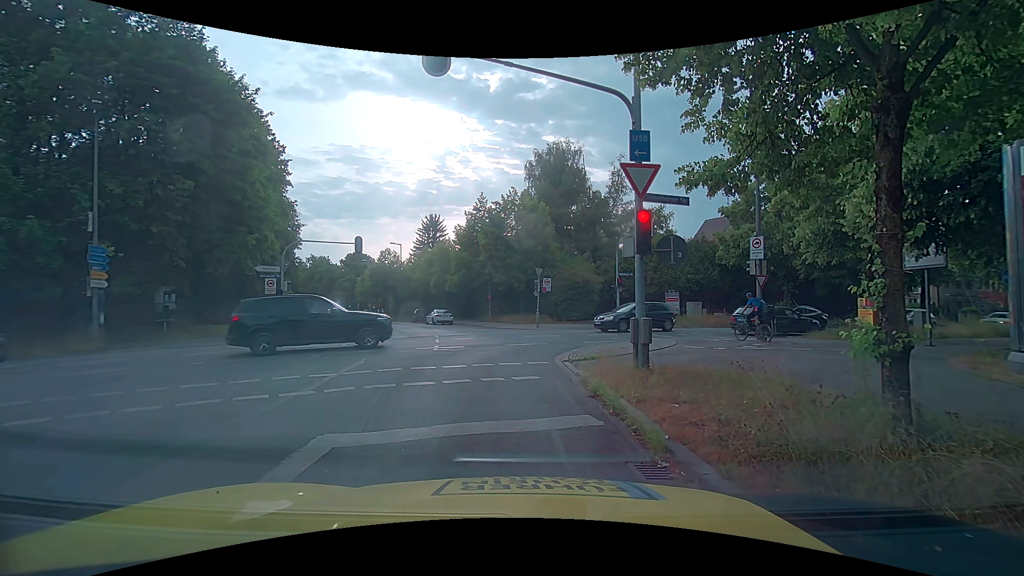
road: tertiary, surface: asphalt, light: Day
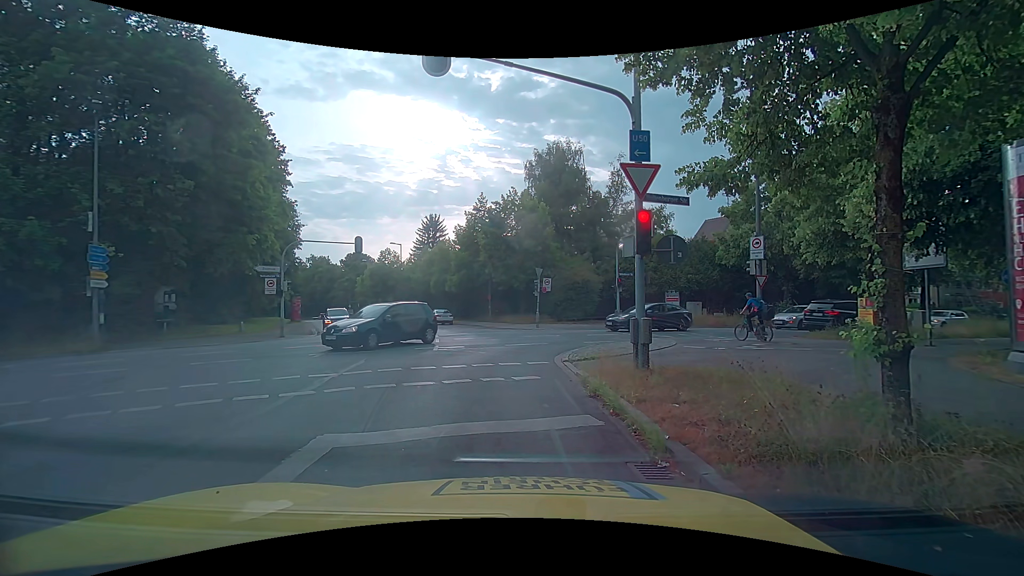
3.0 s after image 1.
(0.0, 0.0) m; 0°
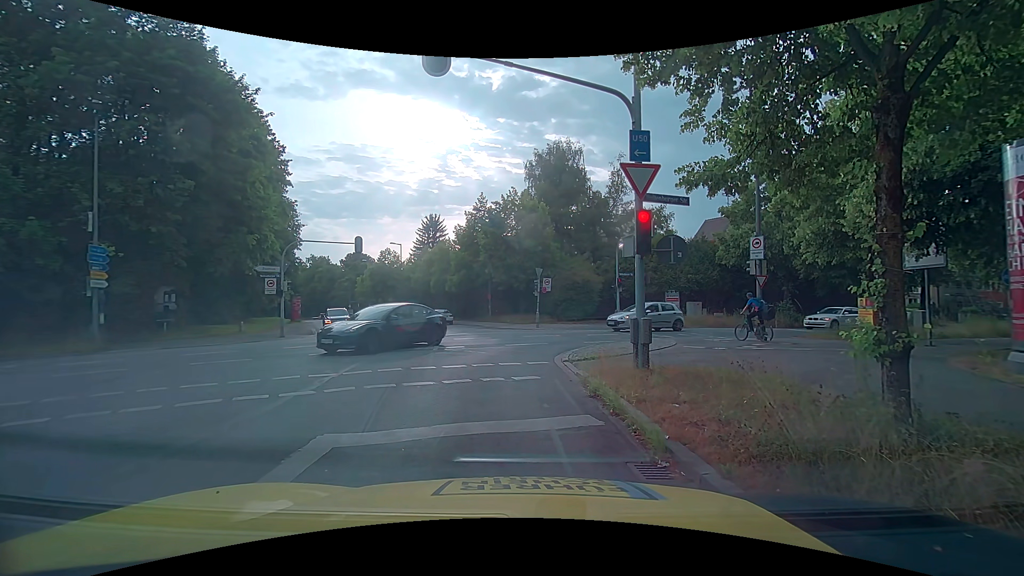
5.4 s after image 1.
(0.0, 0.0) m; 0°
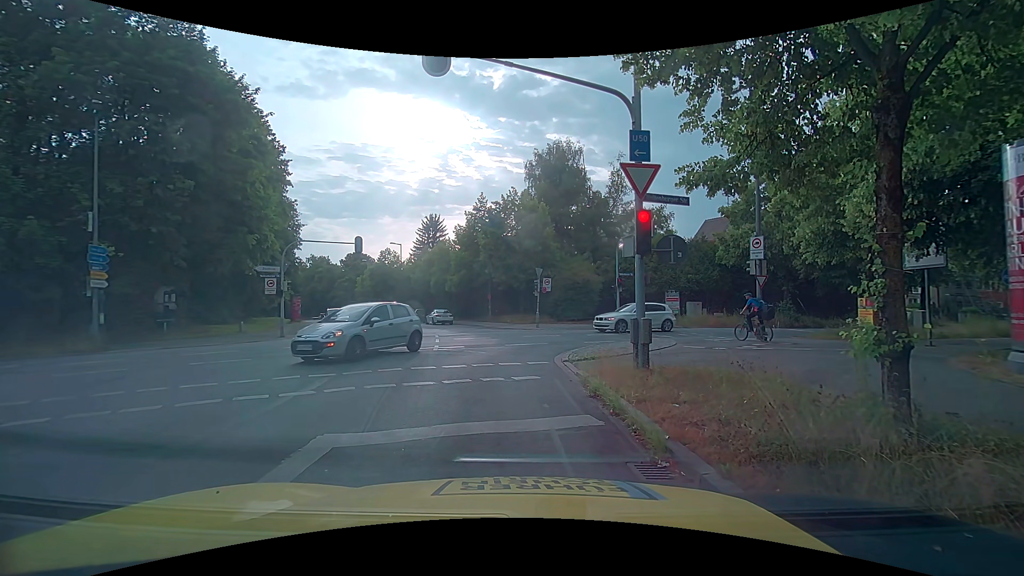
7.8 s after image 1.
(0.0, 0.0) m; 0°
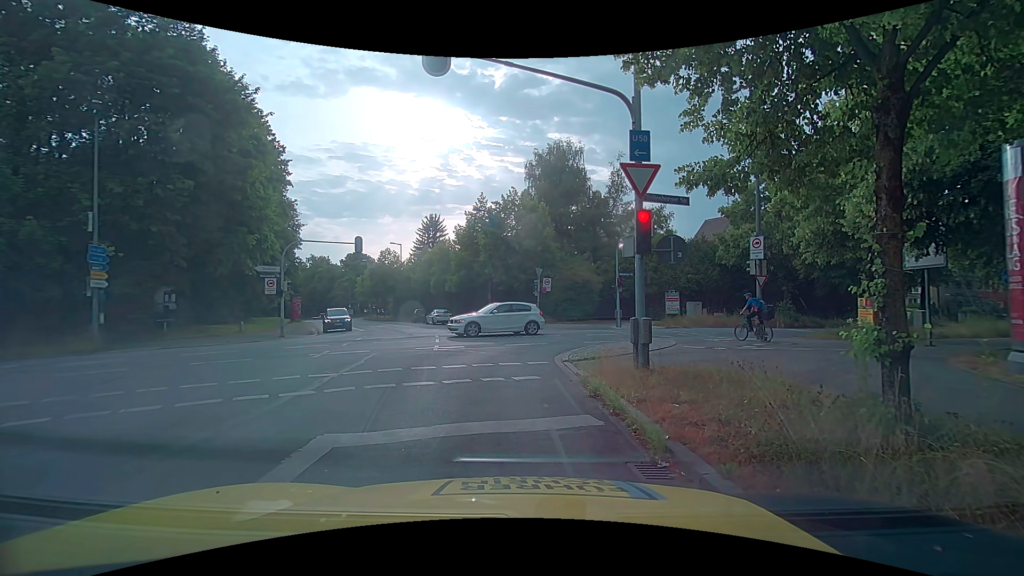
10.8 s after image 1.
(0.0, 0.0) m; 0°
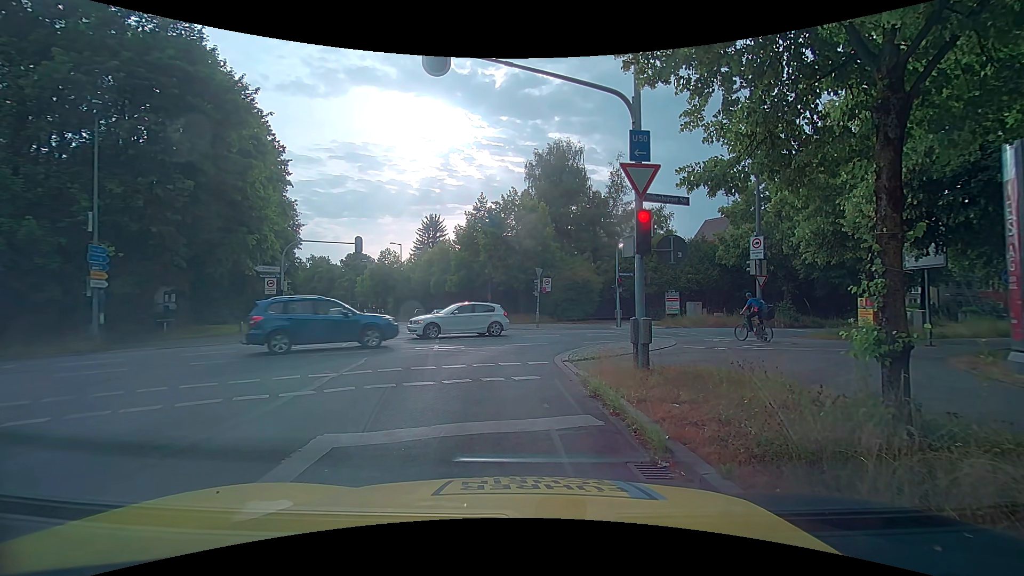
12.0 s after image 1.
(0.0, 0.0) m; 0°
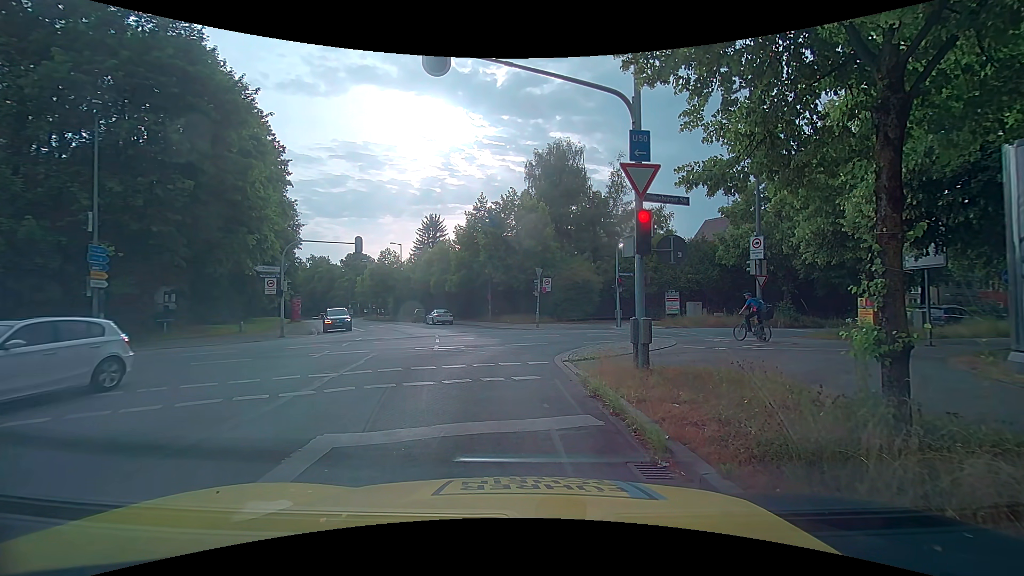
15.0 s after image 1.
(0.0, 0.0) m; 0°
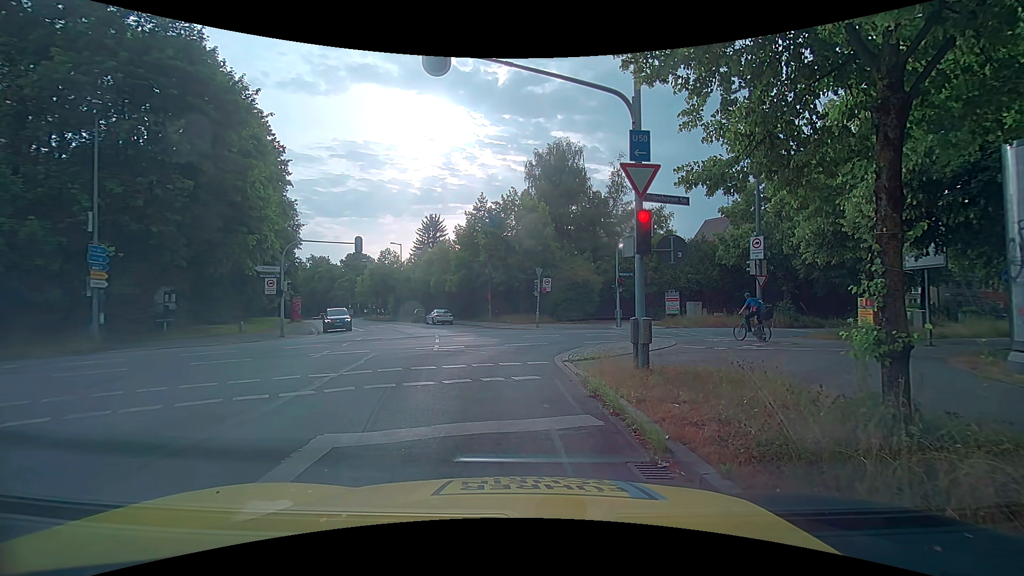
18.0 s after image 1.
(0.0, 0.0) m; 0°
